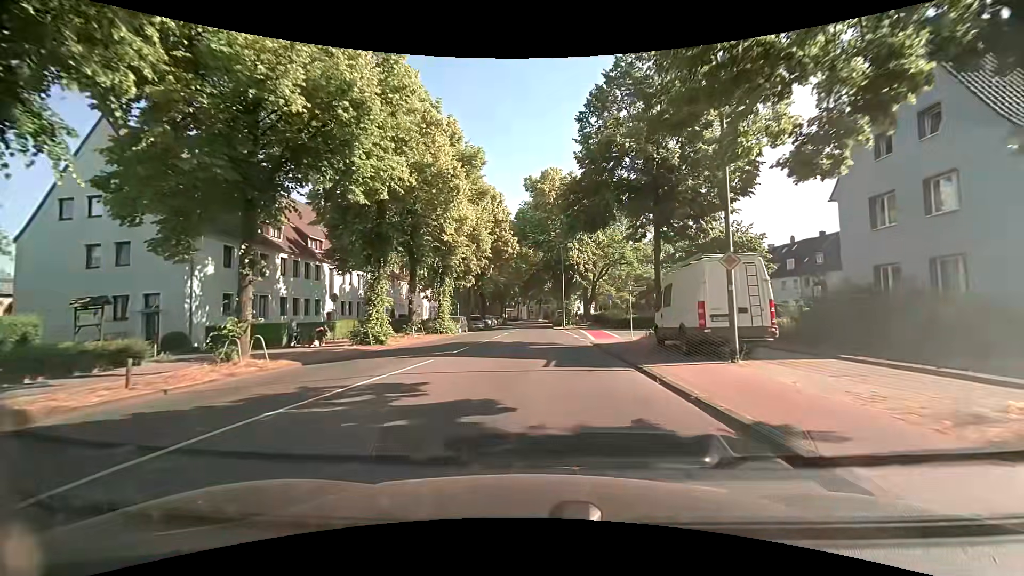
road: secondary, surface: asphalt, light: Day
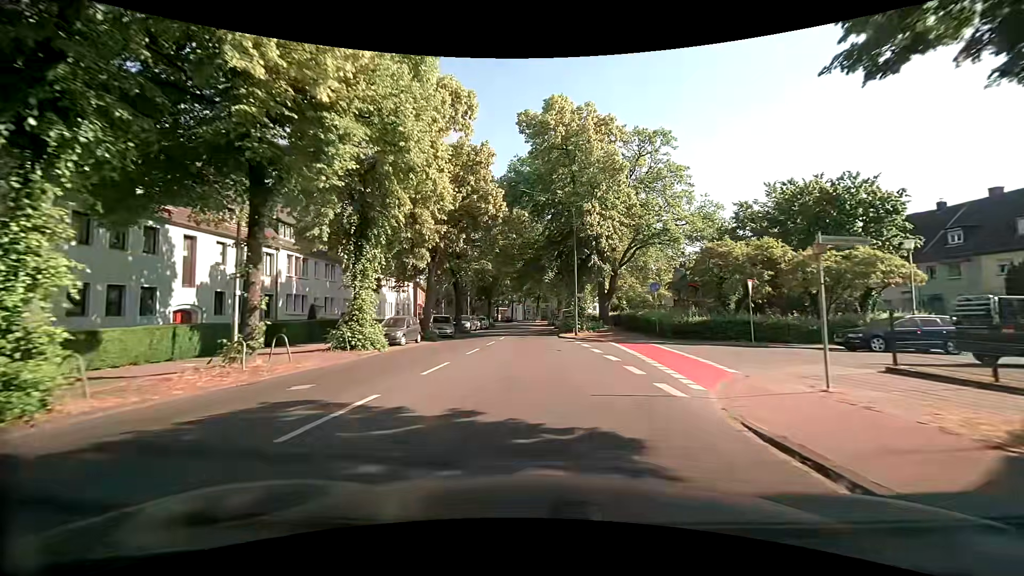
(+0.2, +18.8) m; 0°
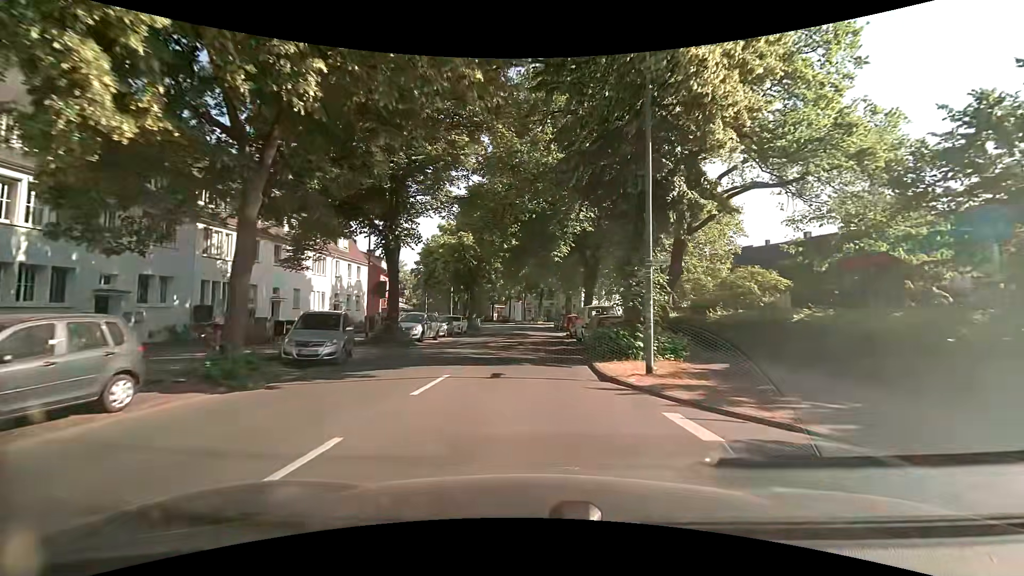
(+0.2, +21.1) m; 0°
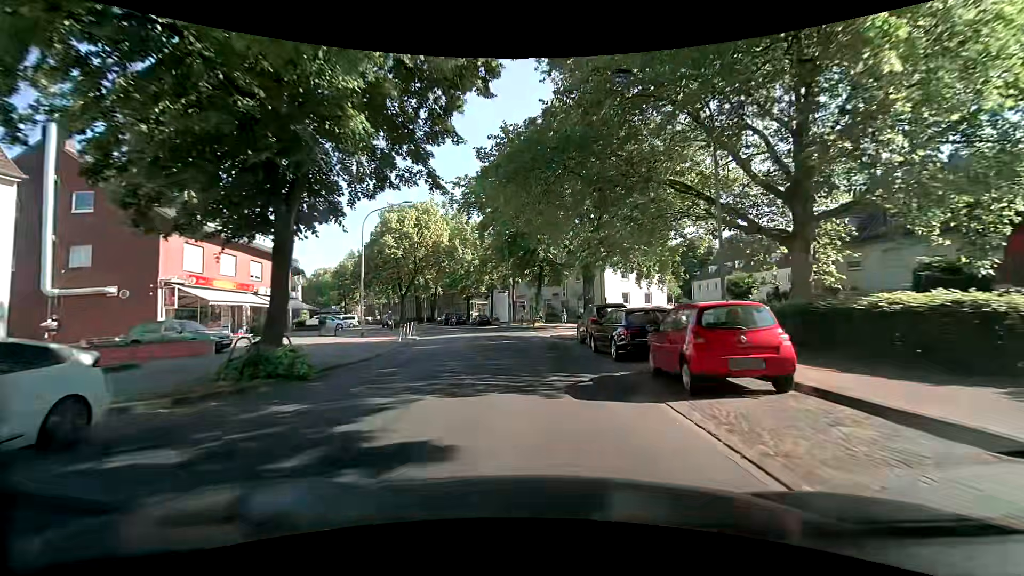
(+0.2, +35.8) m; +2°
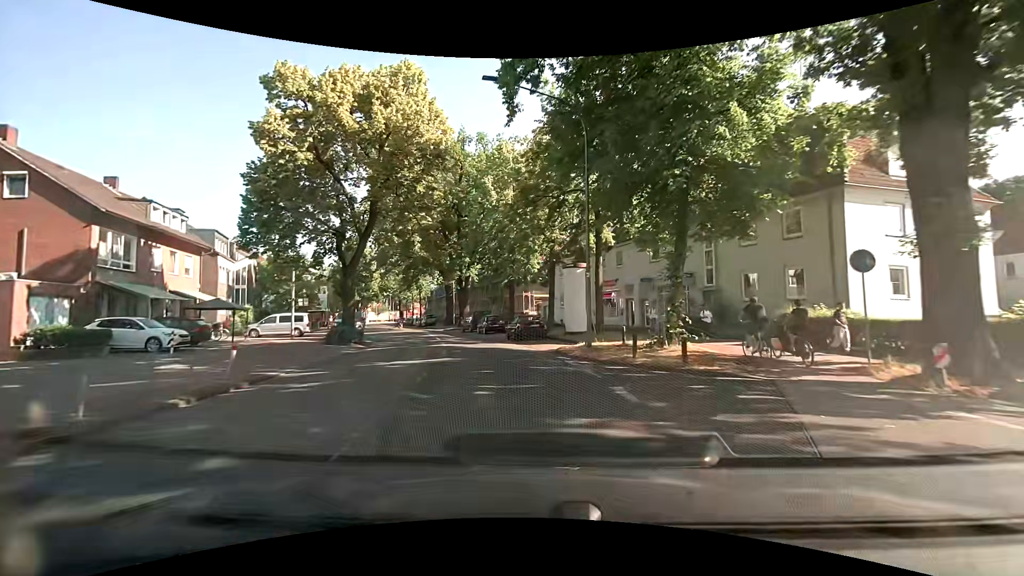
(-2.2, +34.3) m; -9°
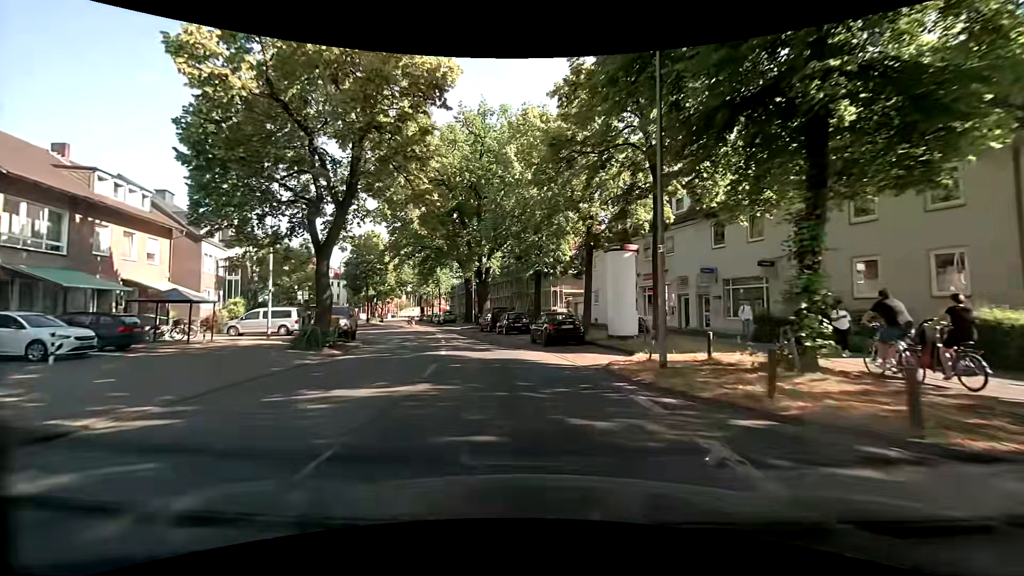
(-0.2, +6.7) m; -3°
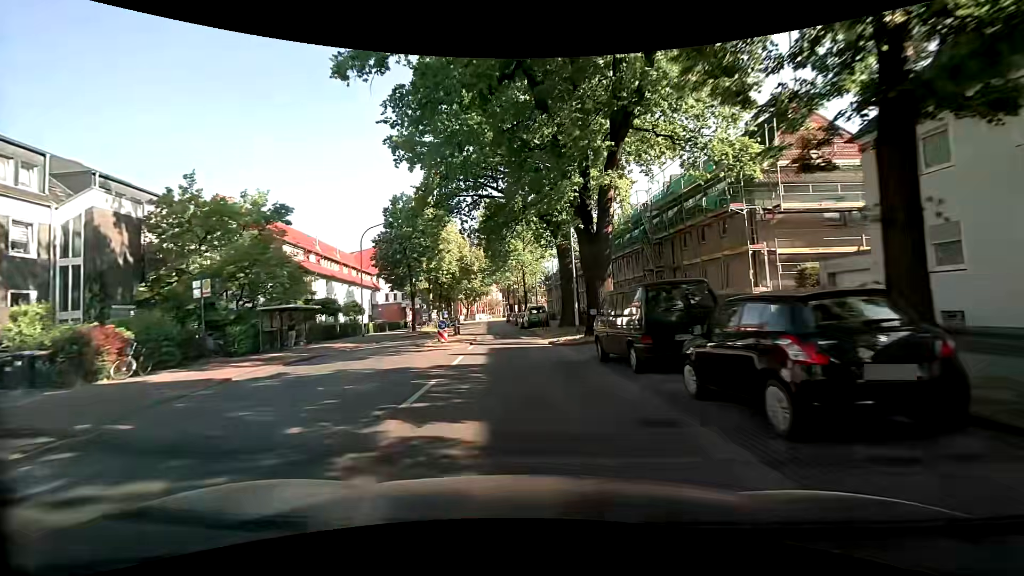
(-2.8, +27.2) m; -12°
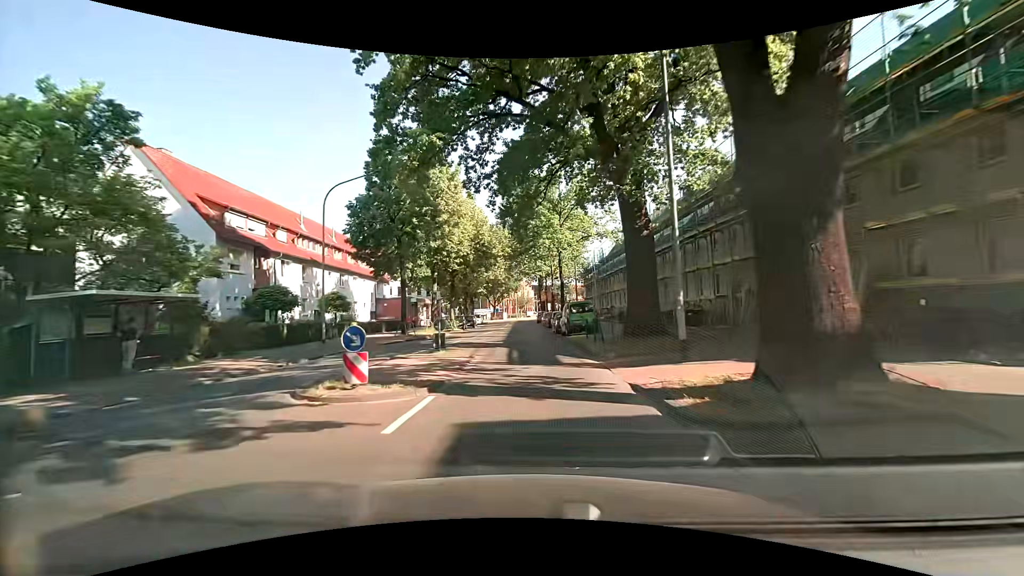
(-0.5, +13.8) m; -3°
(0, +10) (-1, +20) (-1, +30) (-1, +40) (-2, +50) (-2, +60) (-3, +70) (-3, +80) (-4, +90) (-2, +100) m
